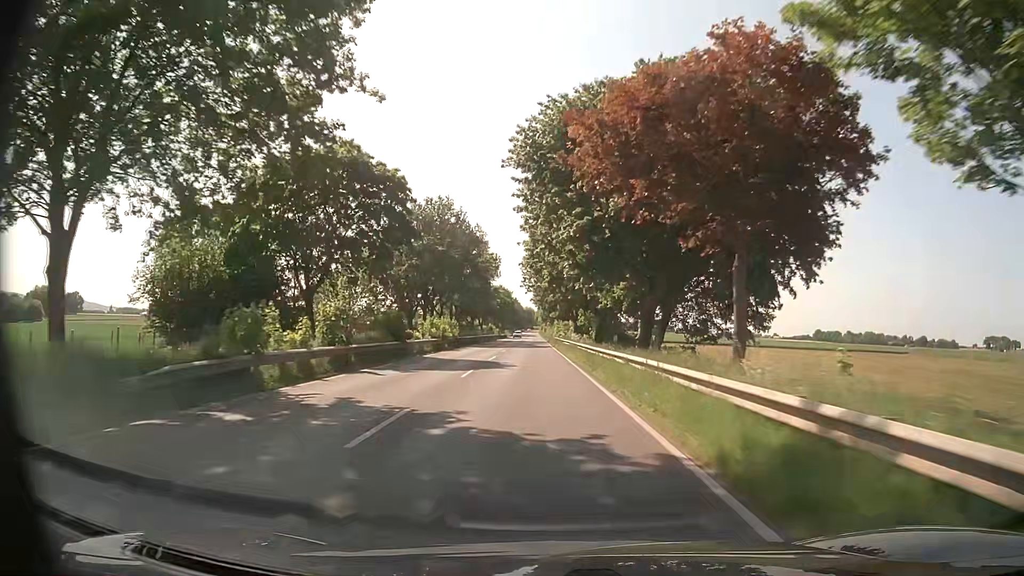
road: secondary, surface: asphalt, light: Day
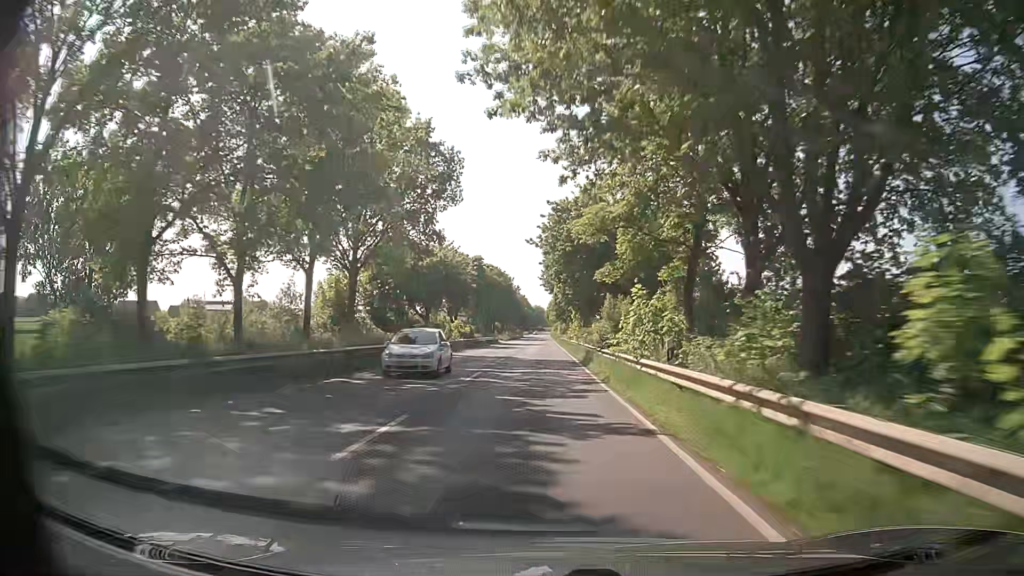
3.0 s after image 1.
(-1.0, +61.2) m; -1°
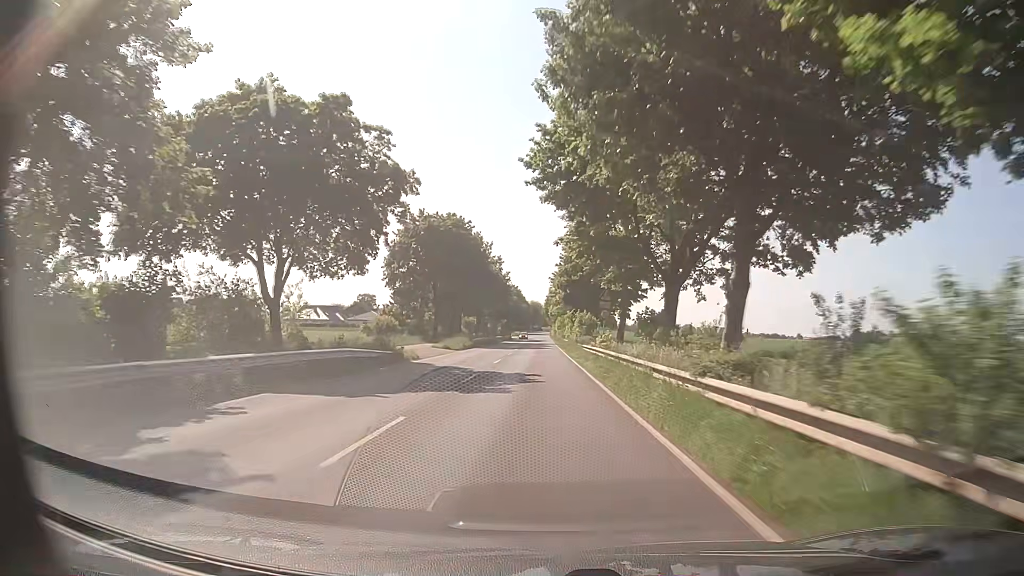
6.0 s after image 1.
(-0.2, +60.7) m; 0°
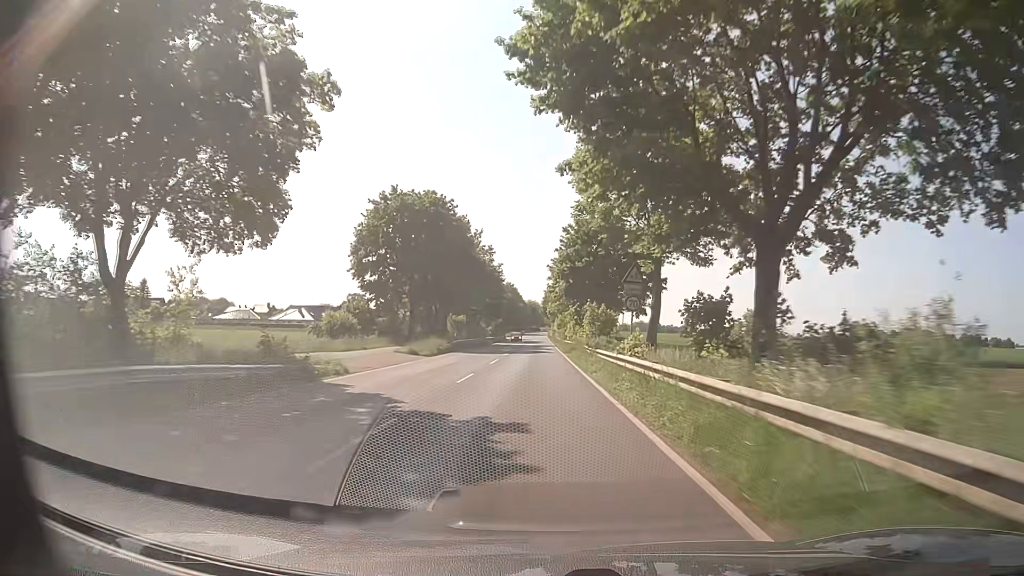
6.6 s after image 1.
(+0.1, +12.3) m; 0°
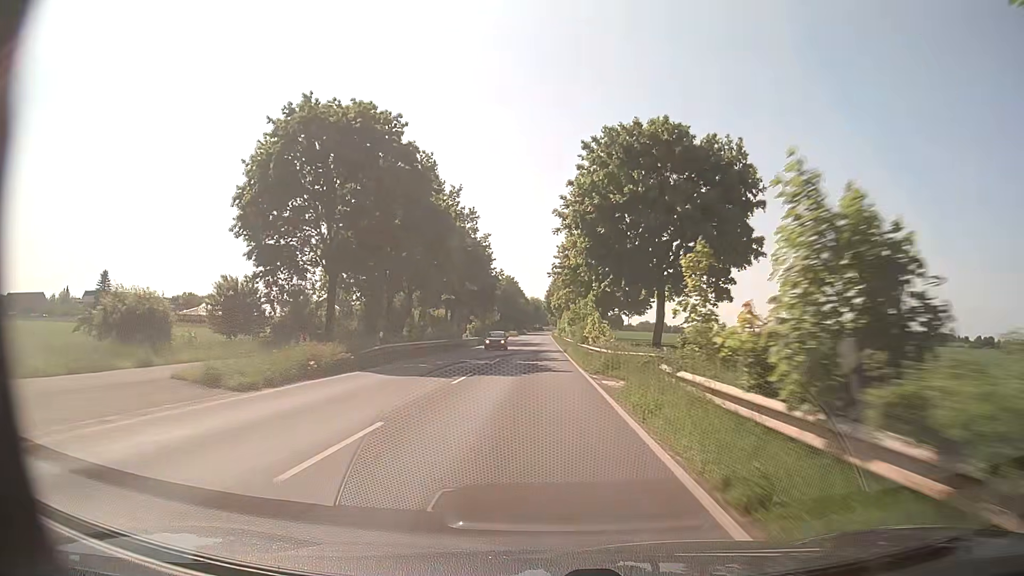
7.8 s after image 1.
(-0.2, +24.7) m; 0°
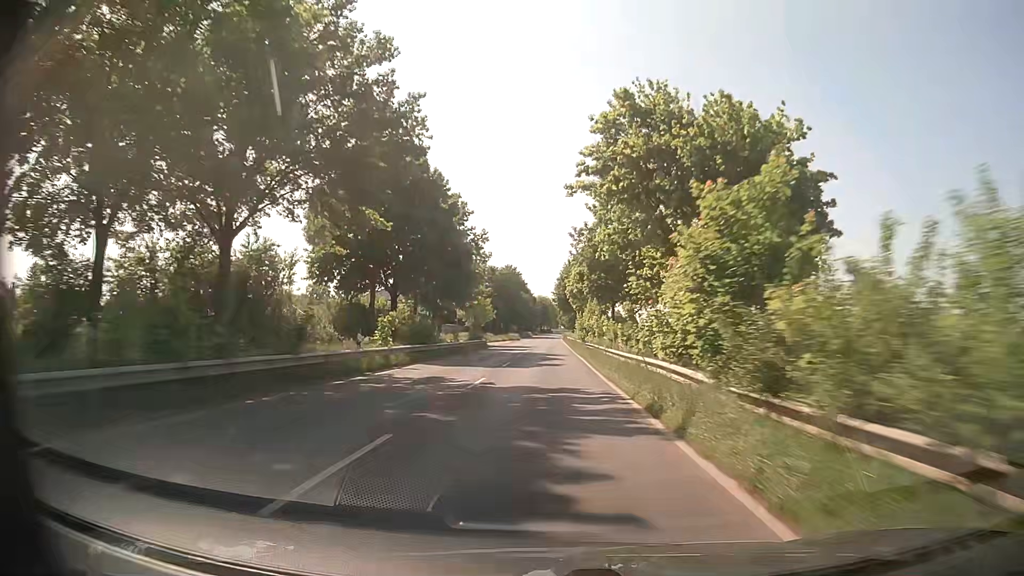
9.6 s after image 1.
(-0.6, +37.3) m; -1°
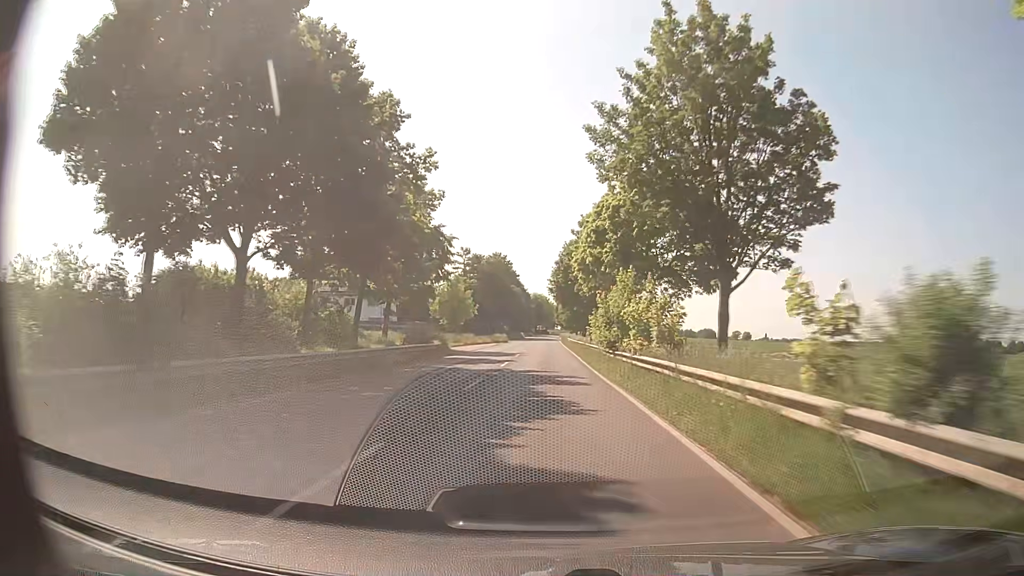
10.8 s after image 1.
(+0.1, +24.9) m; 0°
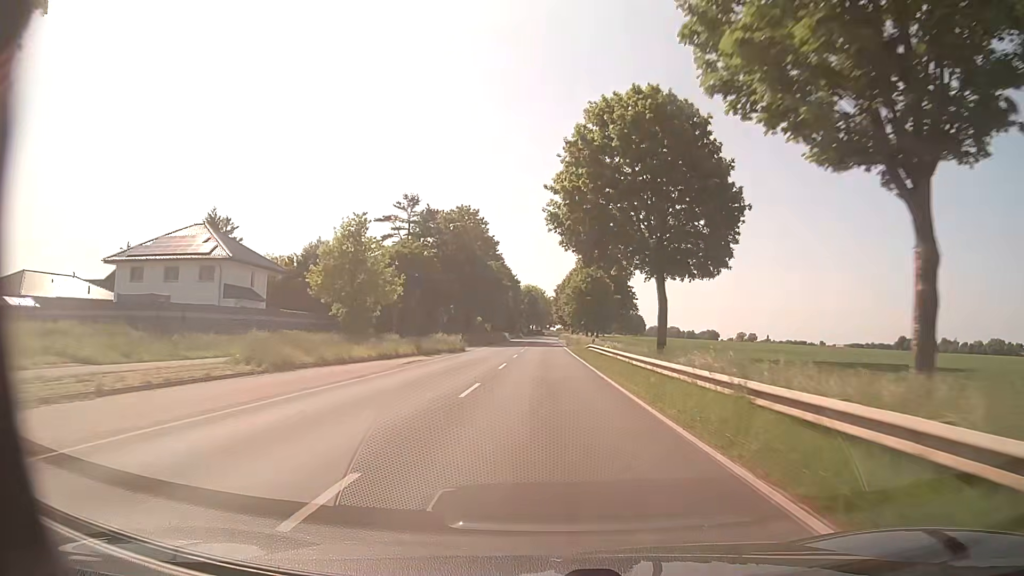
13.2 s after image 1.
(+0.2, +50.1) m; 0°
(0, +10) (0, +20) (0, +30) (0, +40) (0, +50) (0, +60) (+1, +70) (+1, +80) (+1, +90) (+1, +100) m
